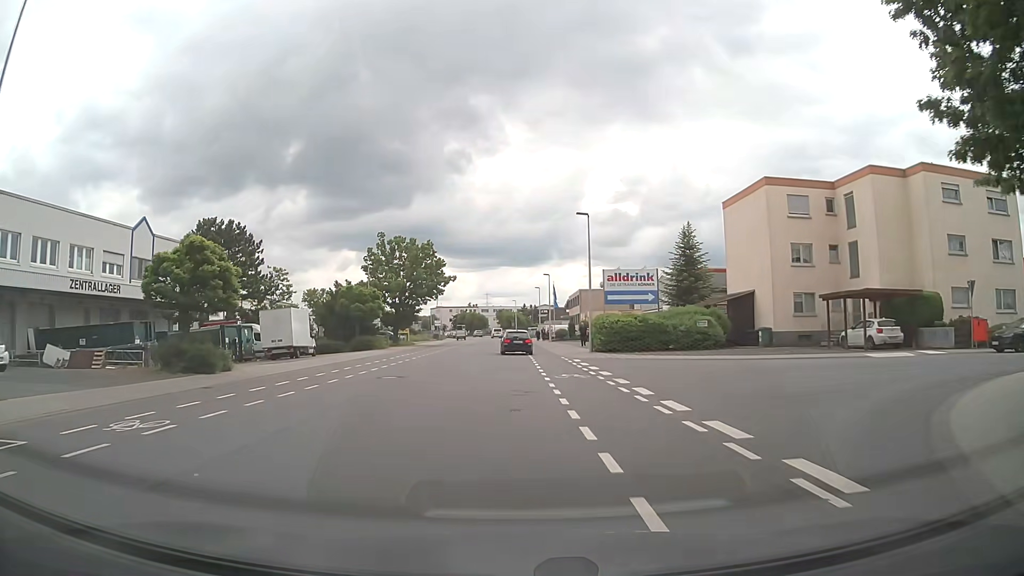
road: tertiary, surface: asphalt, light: Day
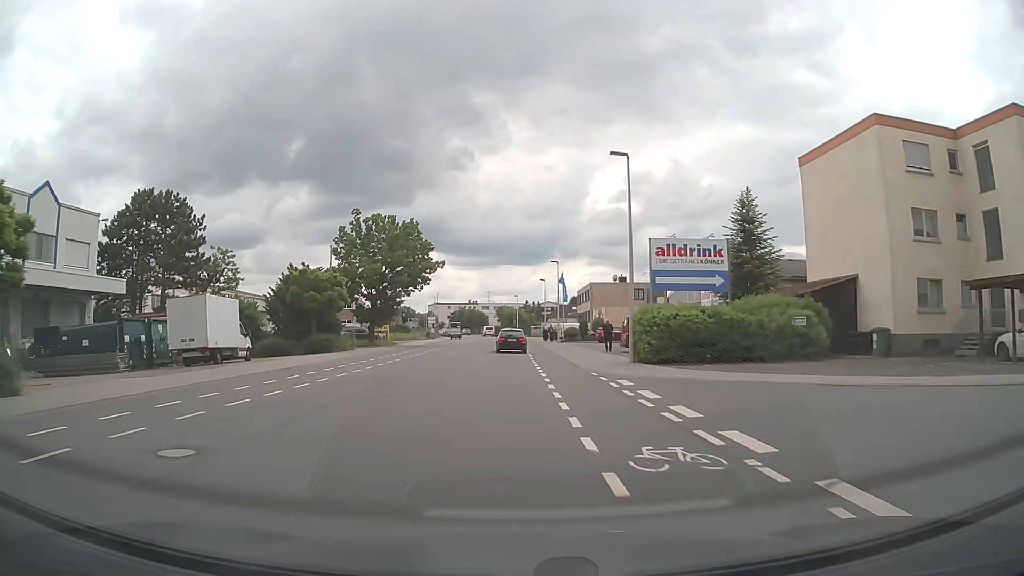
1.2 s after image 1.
(+0.1, +13.0) m; 0°
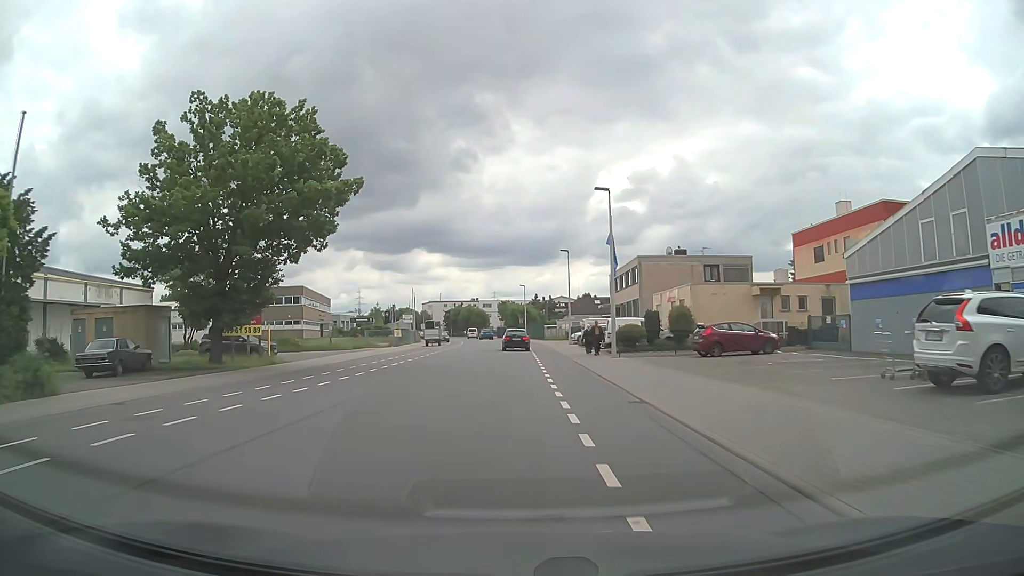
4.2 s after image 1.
(-0.2, +33.1) m; -1°
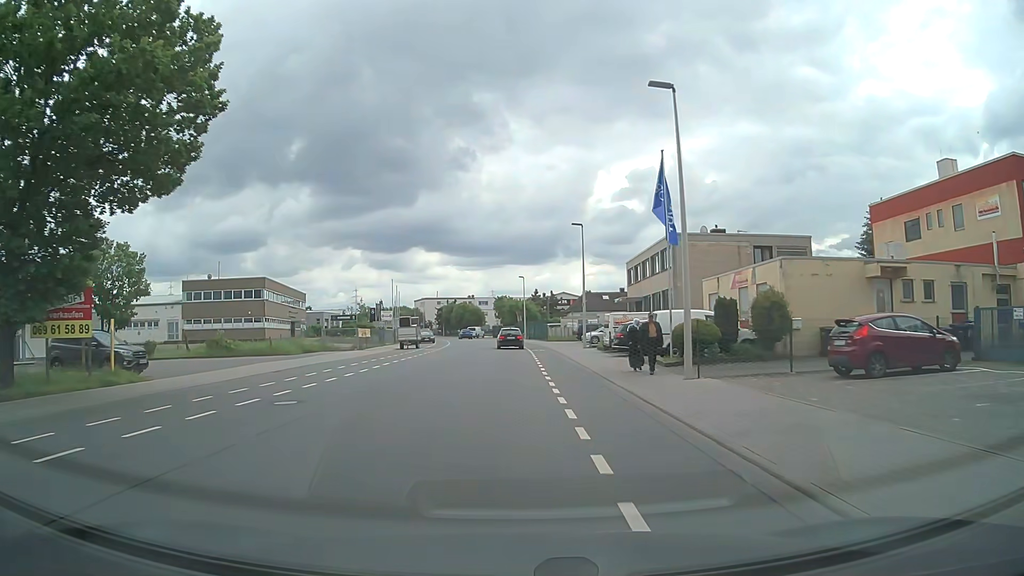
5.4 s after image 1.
(0.0, +13.6) m; 0°
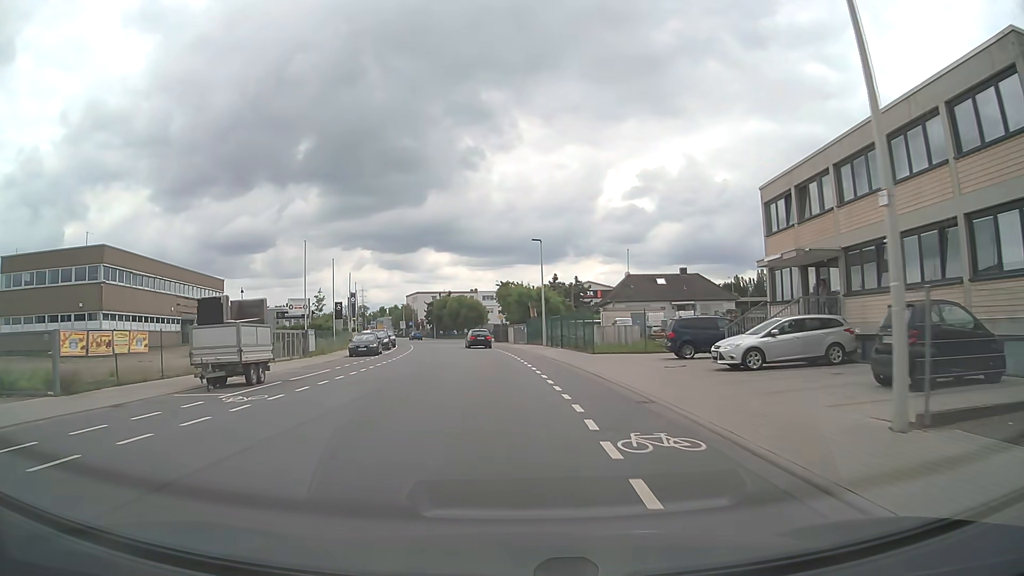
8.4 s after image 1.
(-0.1, +34.9) m; -1°
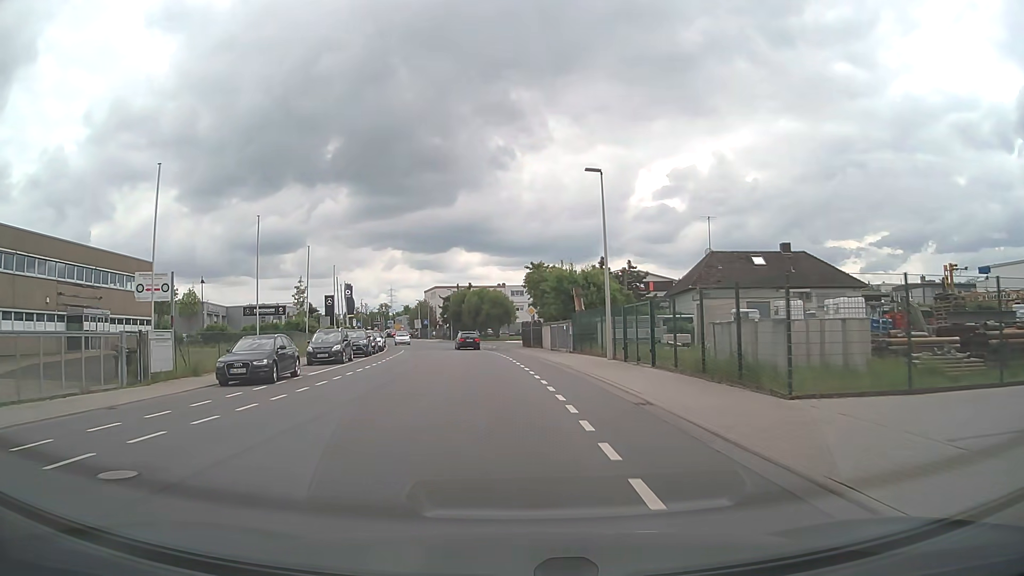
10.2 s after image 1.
(-0.4, +21.8) m; -3°
